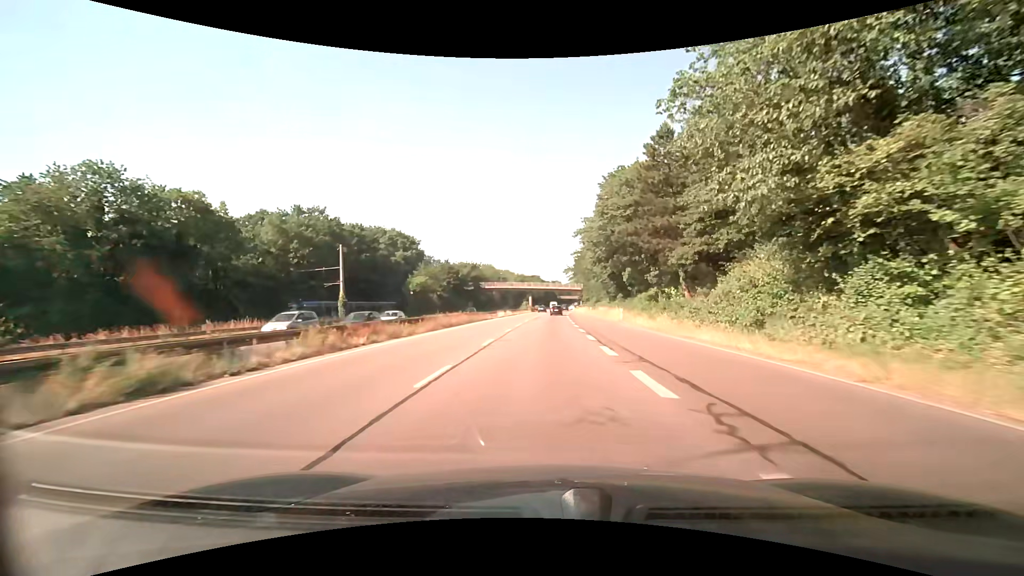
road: trunk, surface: asphalt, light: Day
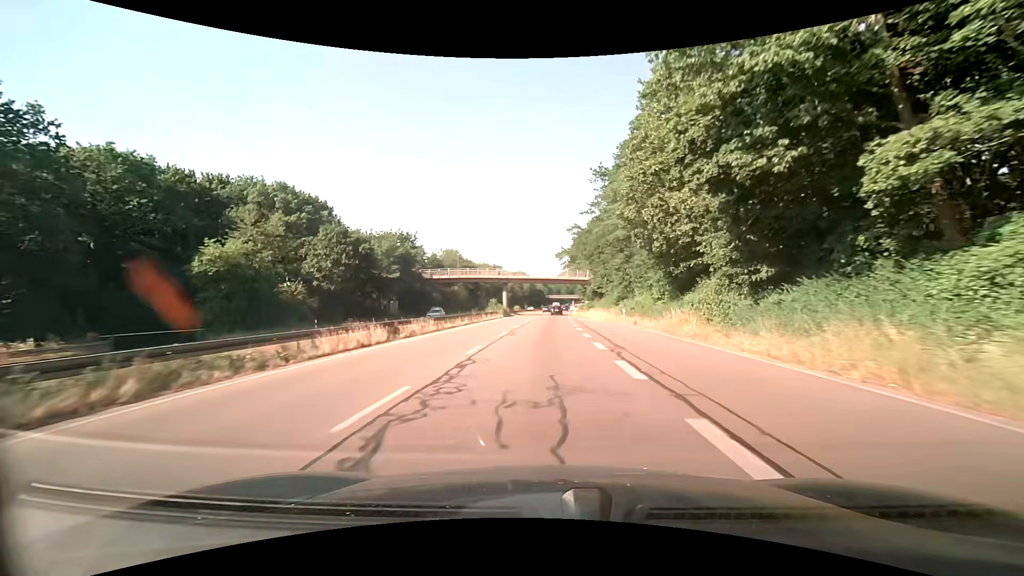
(+0.8, +47.5) m; +2°
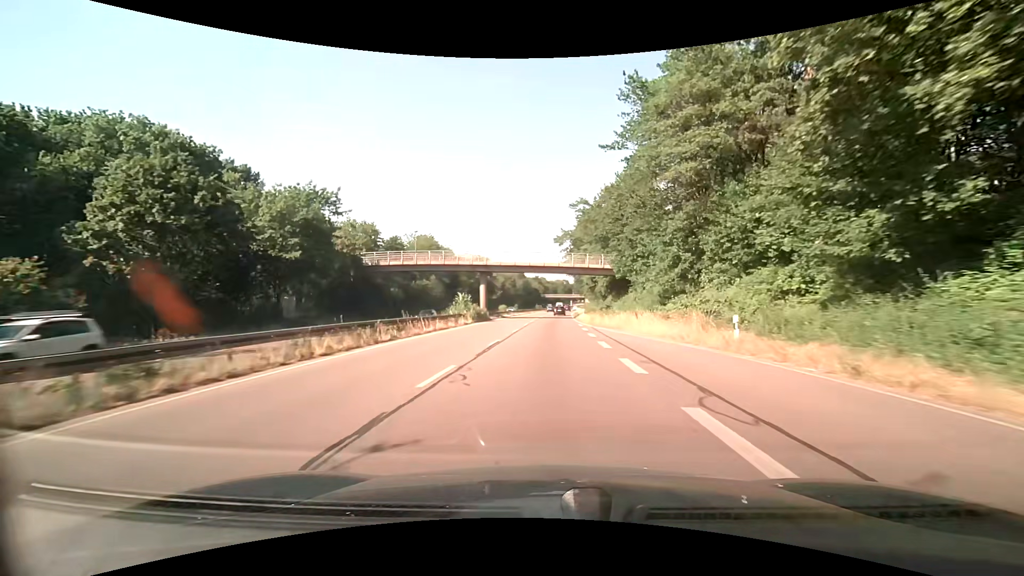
(+0.1, +24.0) m; 0°
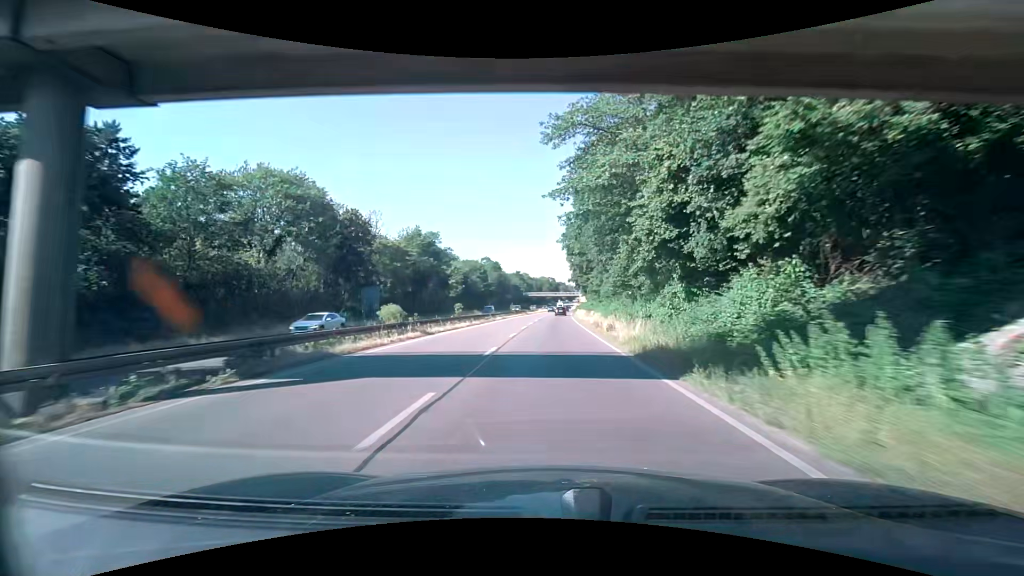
(+0.8, +48.1) m; +2°
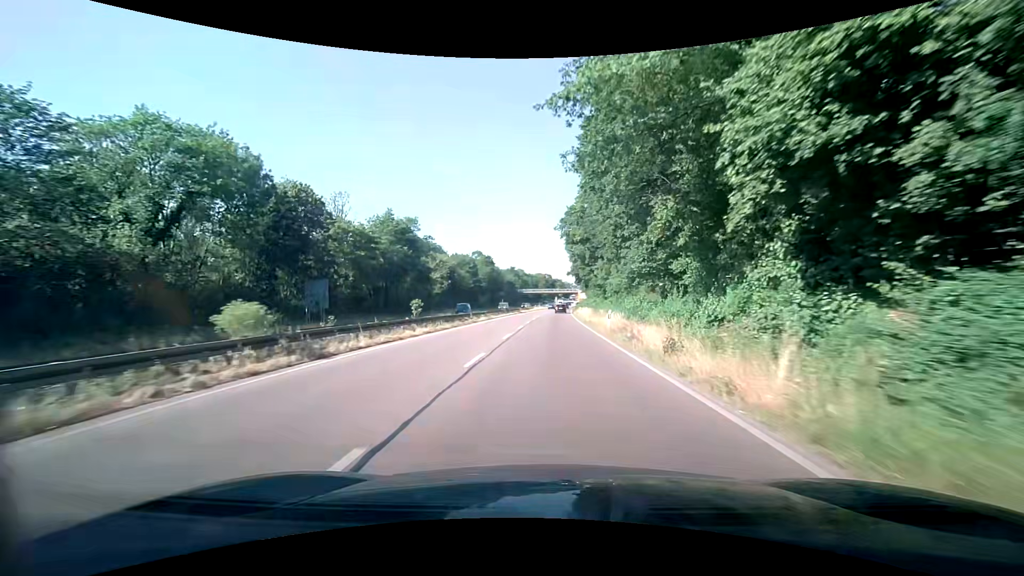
(0.0, +11.9) m; -2°
